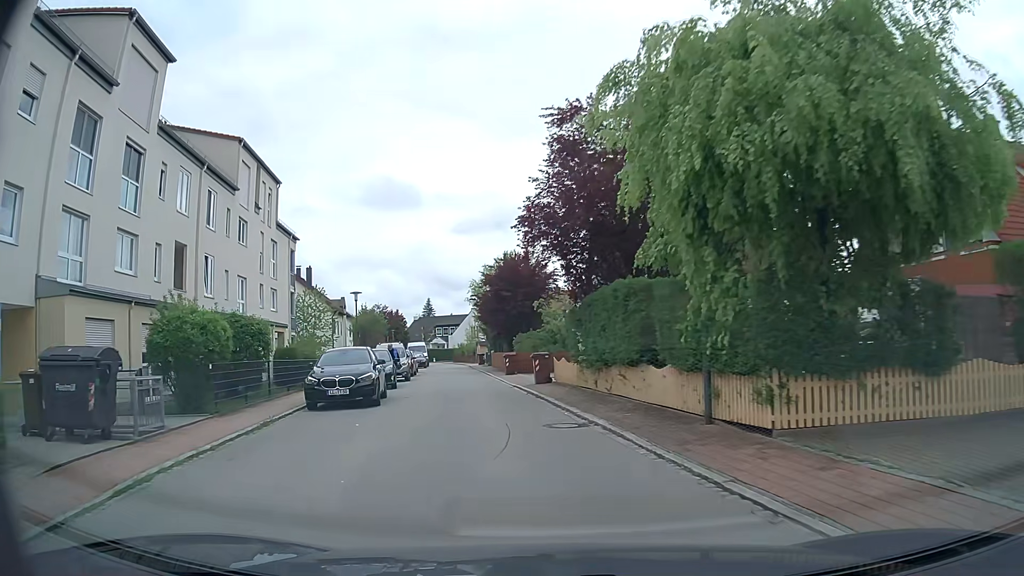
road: residential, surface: asphalt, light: Day
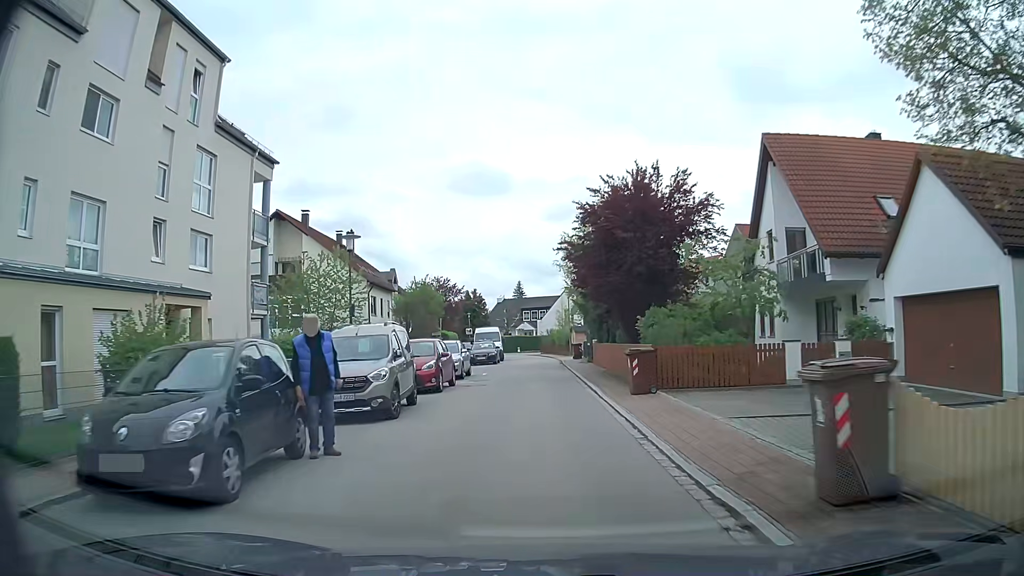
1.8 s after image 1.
(-1.7, +18.7) m; -8°
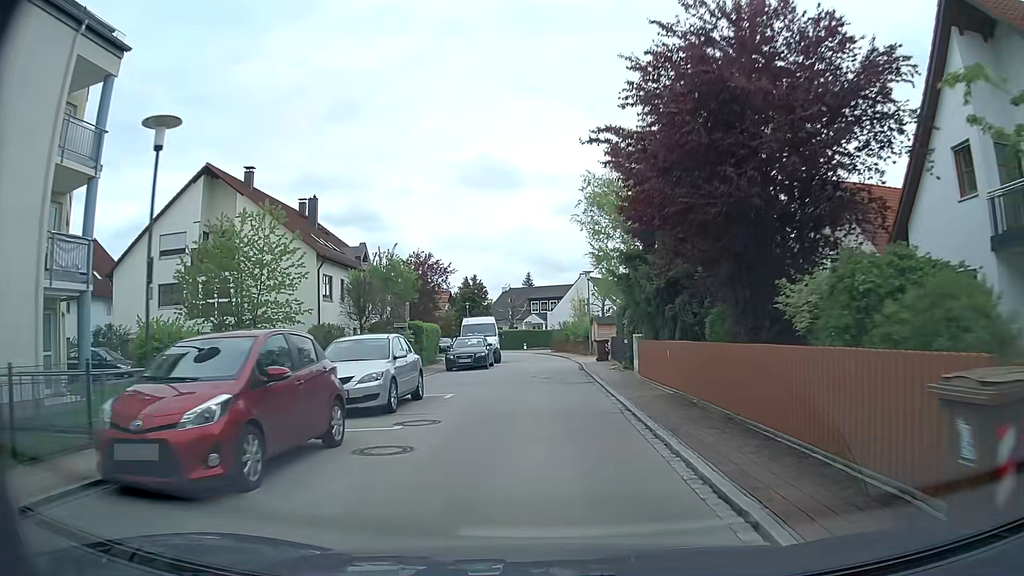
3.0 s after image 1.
(-0.1, +12.8) m; -1°
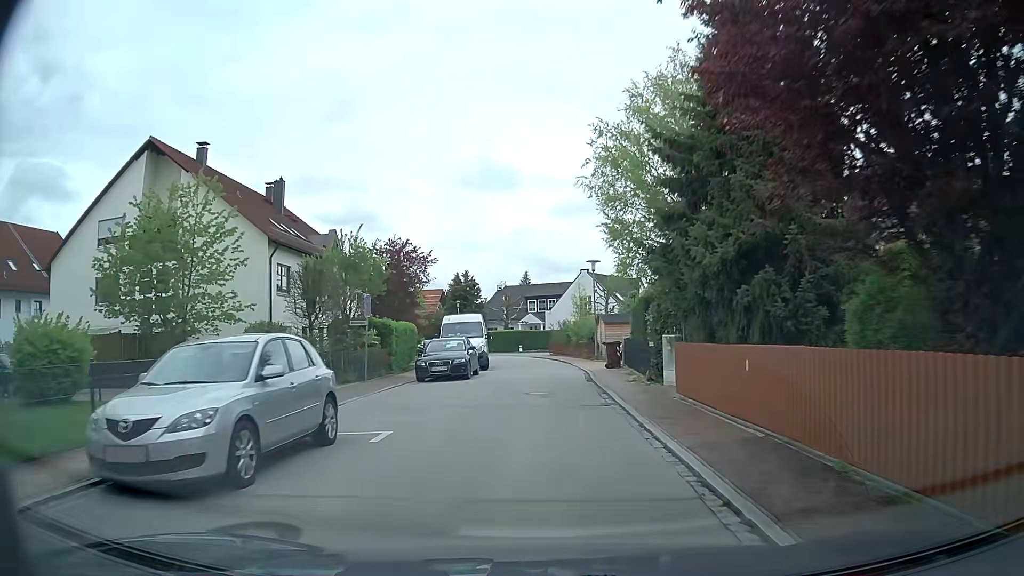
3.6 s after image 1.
(0.0, +6.2) m; 0°
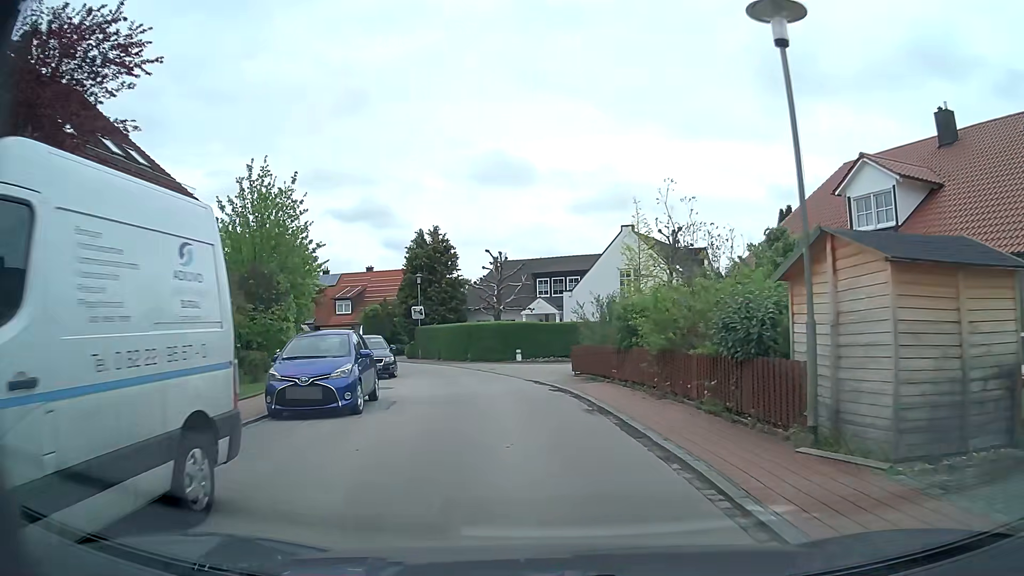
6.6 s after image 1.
(-0.3, +27.1) m; -1°
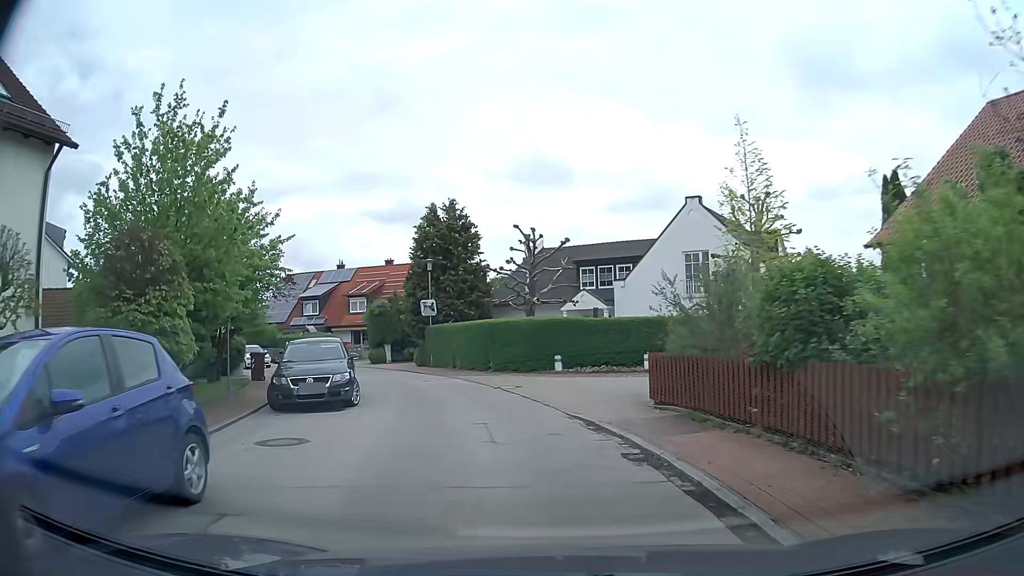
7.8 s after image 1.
(-0.3, +9.0) m; -4°
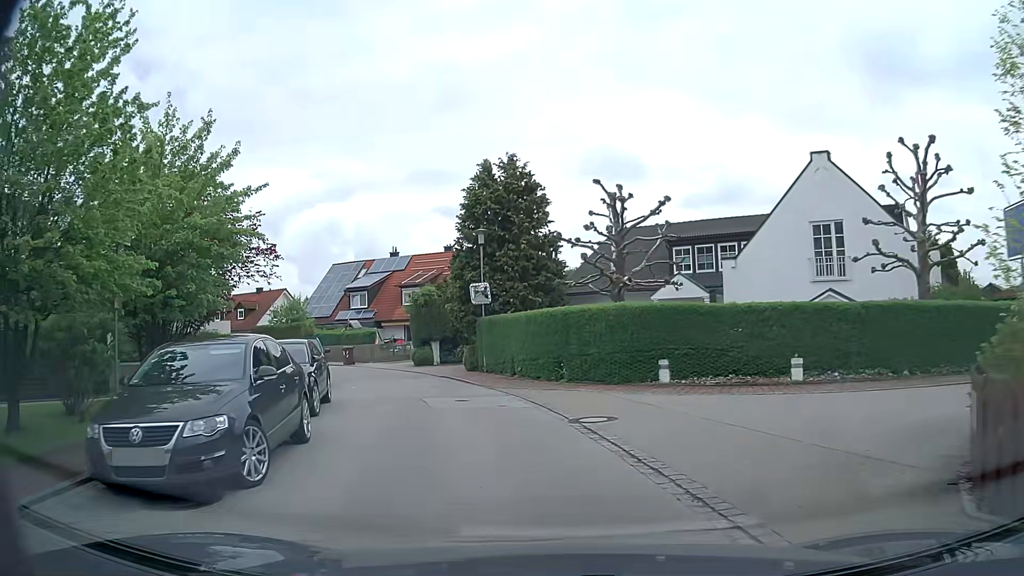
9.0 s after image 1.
(-0.4, +8.1) m; -5°
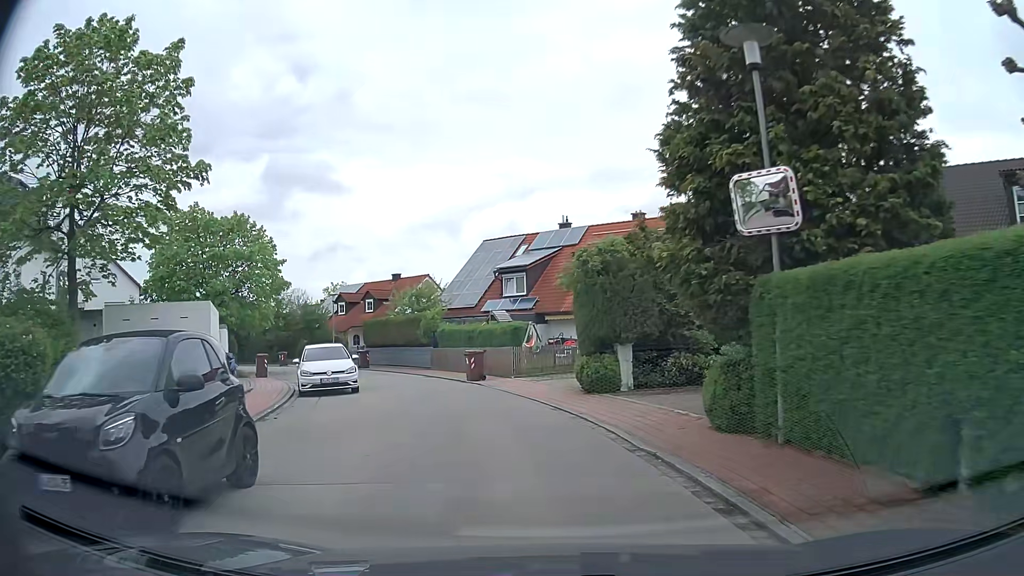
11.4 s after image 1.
(-2.6, +16.3) m; -16°
(-1, +10) (-3, +20) (-6, +29) (-12, +38) (-18, +45) (-25, +52) (-33, +59) (-40, +65) (-48, +71) (-56, +77) m
